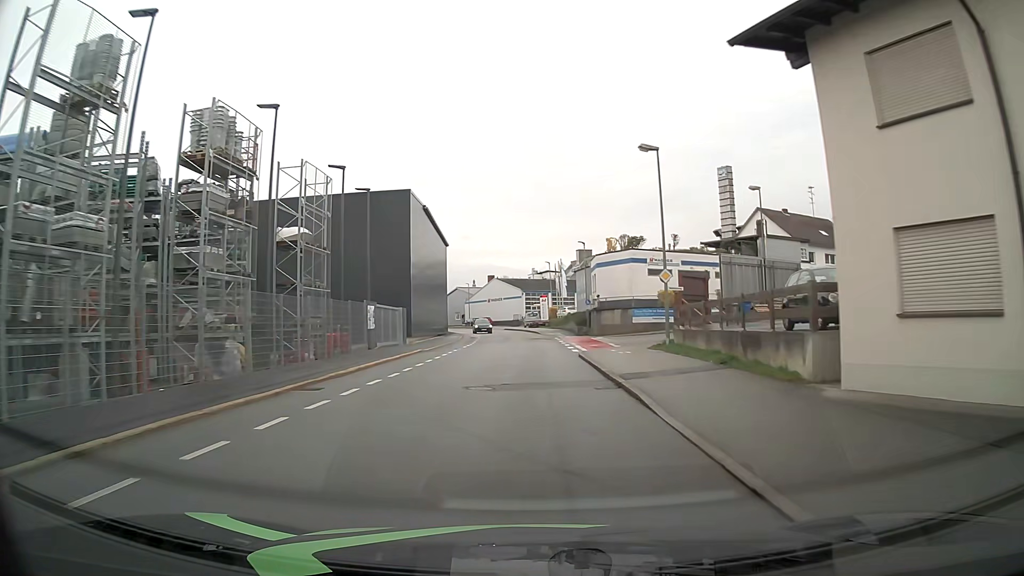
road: residential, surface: asphalt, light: Day
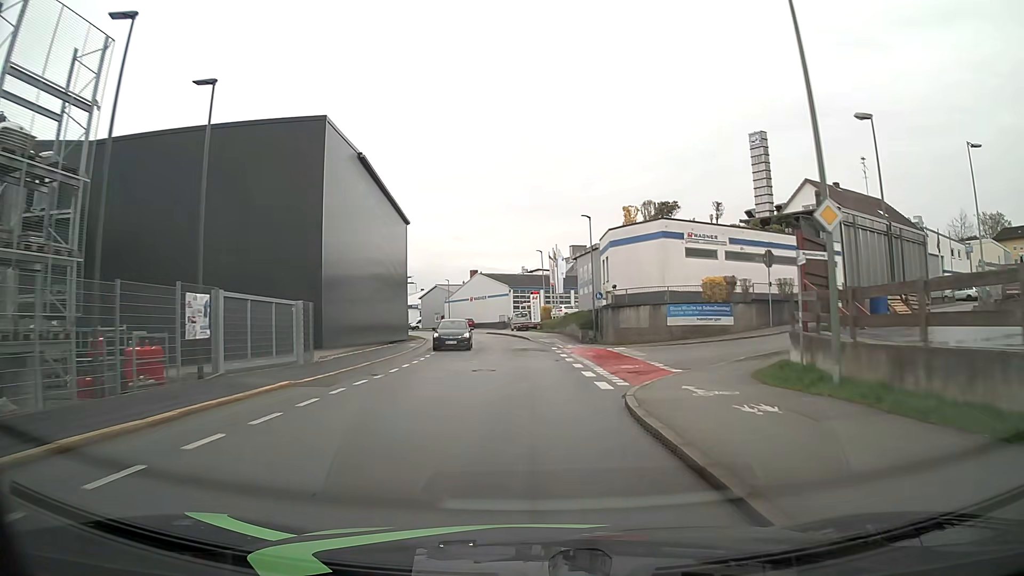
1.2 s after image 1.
(+0.1, +15.7) m; 0°
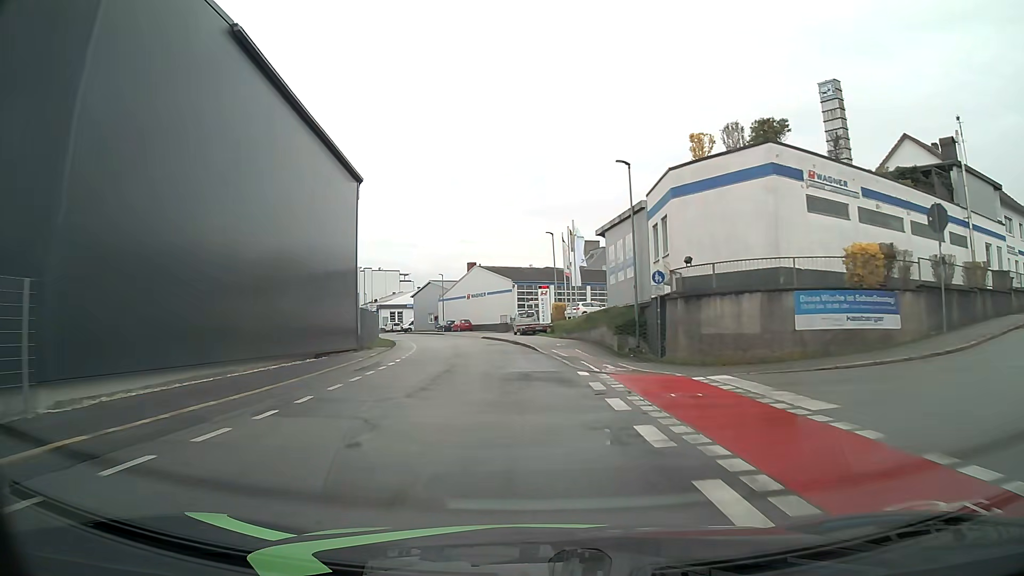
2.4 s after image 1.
(+0.1, +15.7) m; 0°
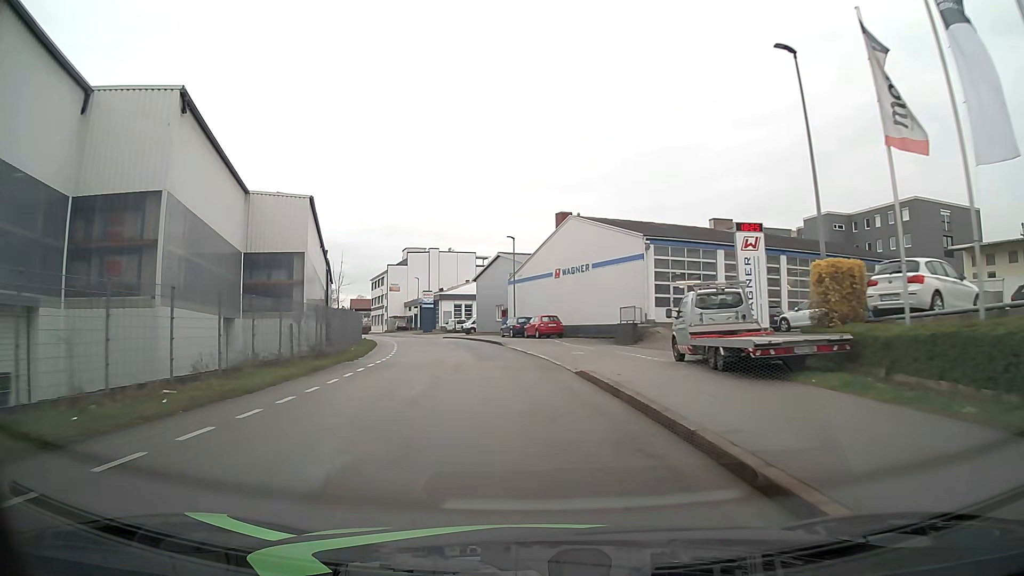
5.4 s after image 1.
(-2.4, +38.9) m; -9°
(0, +10) (-1, +20) (-2, +30) (-4, +40) (-6, +49) (-9, +59) (-12, +69) (-15, +78) (-19, +88) (-22, +97) m
